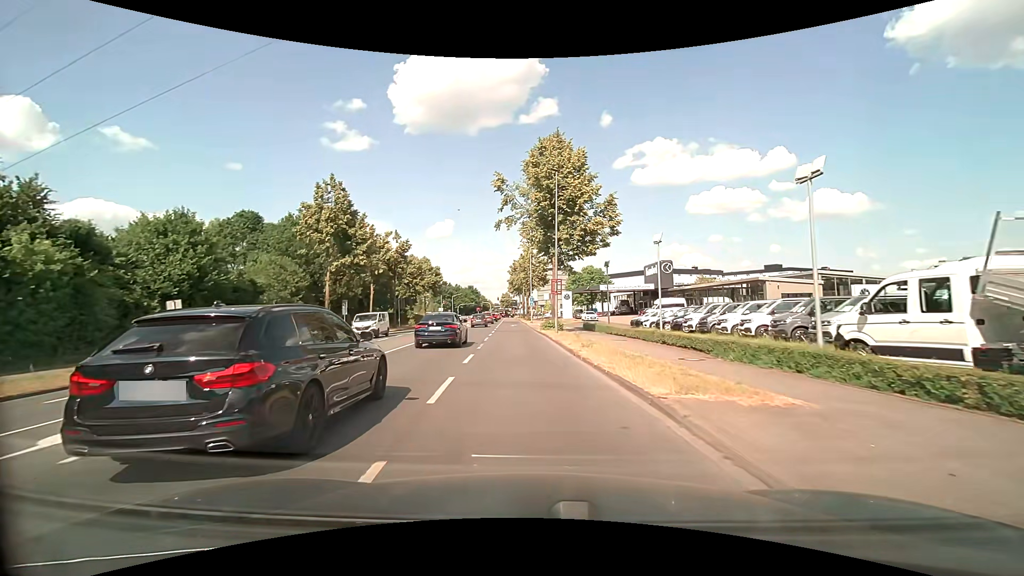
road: secondary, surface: asphalt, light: Day
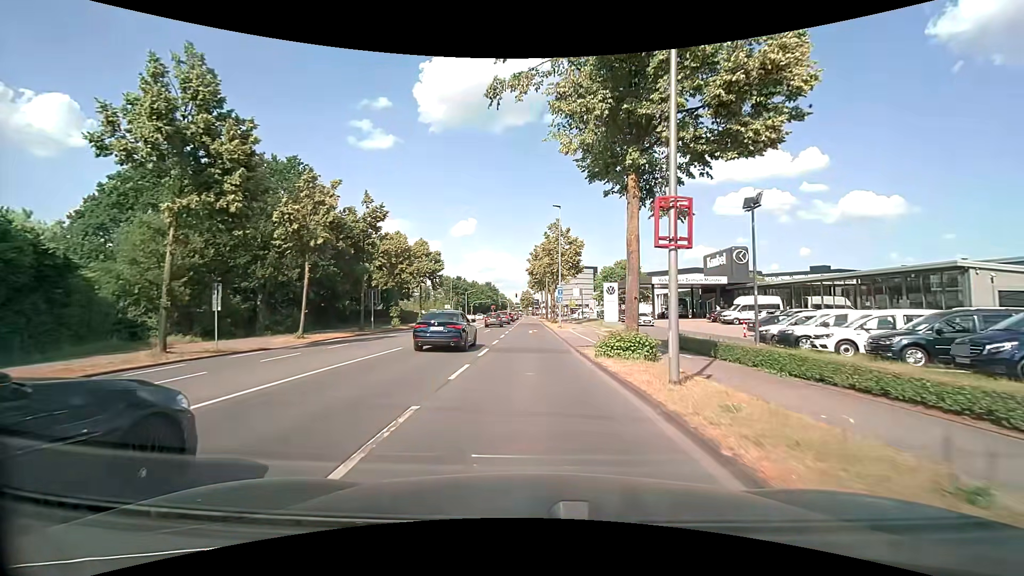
(-0.7, +21.6) m; -3°
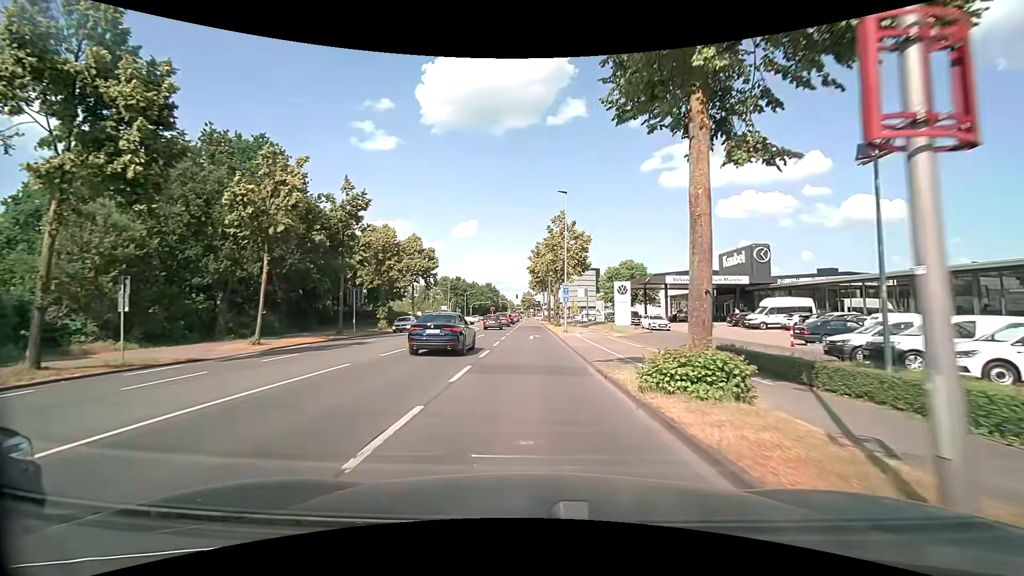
(0.0, +5.7) m; 0°
